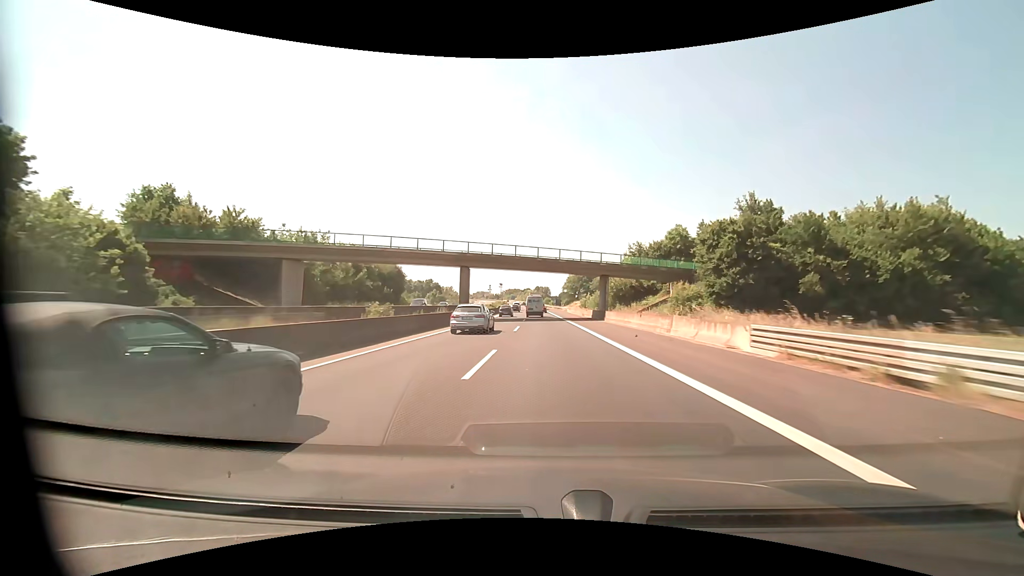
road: motorway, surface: asphalt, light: Day
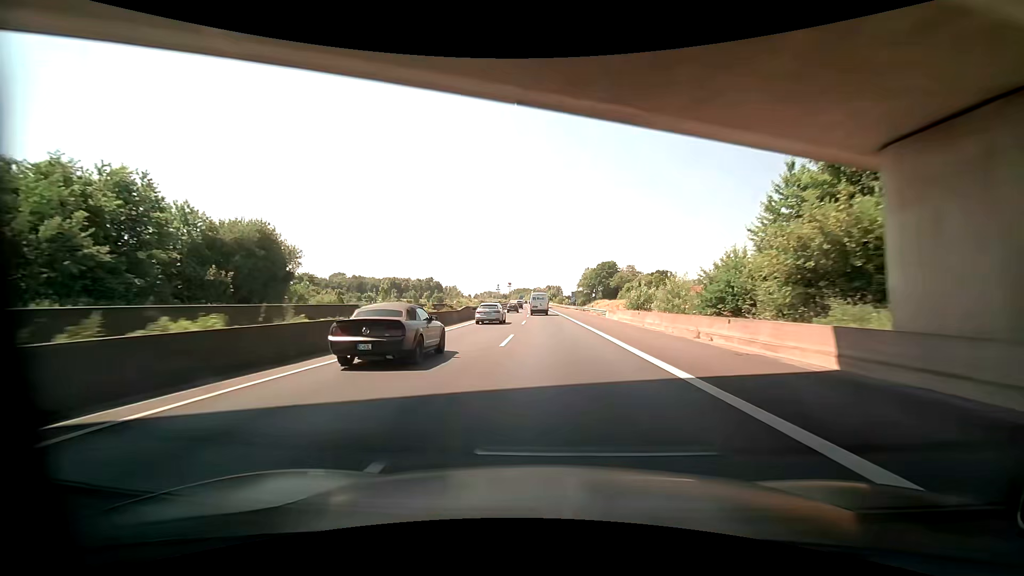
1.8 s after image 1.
(-0.5, +46.9) m; -1°
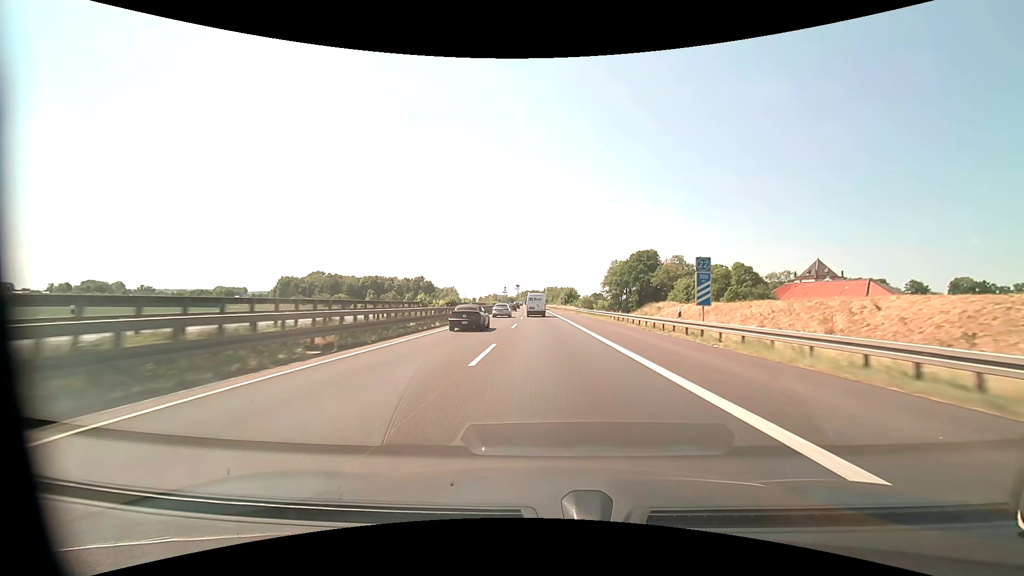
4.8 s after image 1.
(-1.0, +76.8) m; -1°
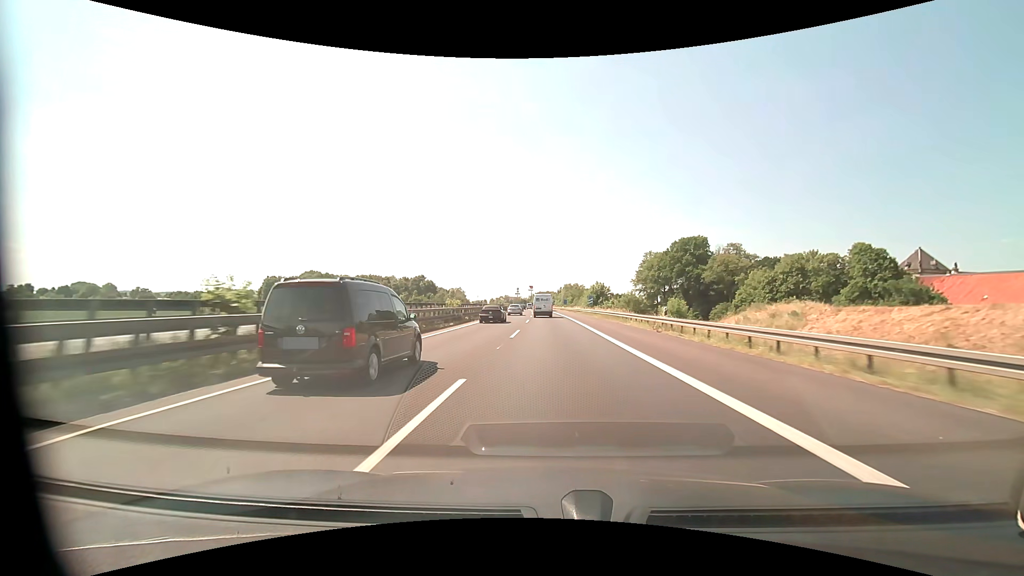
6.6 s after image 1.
(-0.7, +44.1) m; -2°
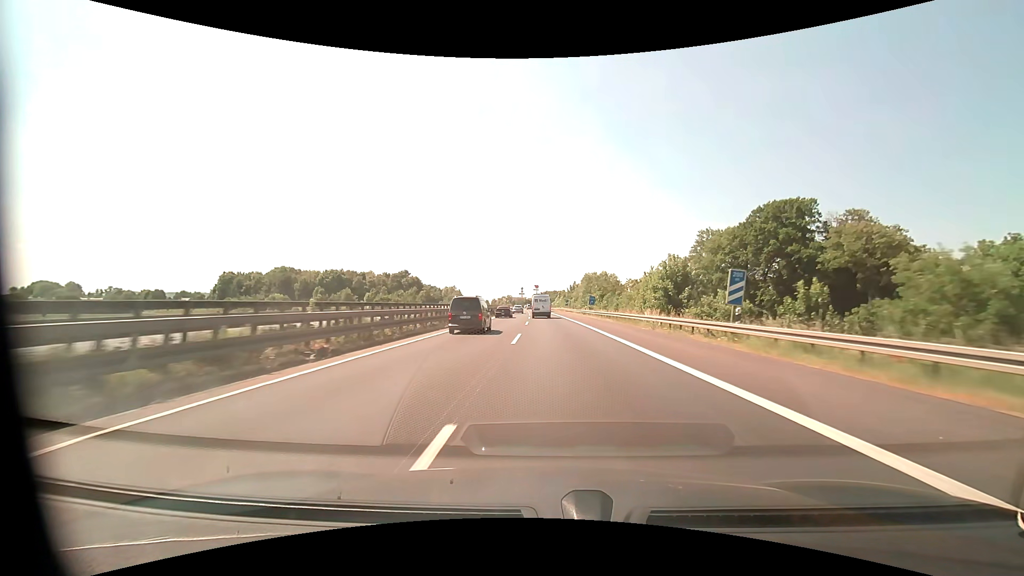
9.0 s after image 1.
(-0.6, +57.2) m; -1°
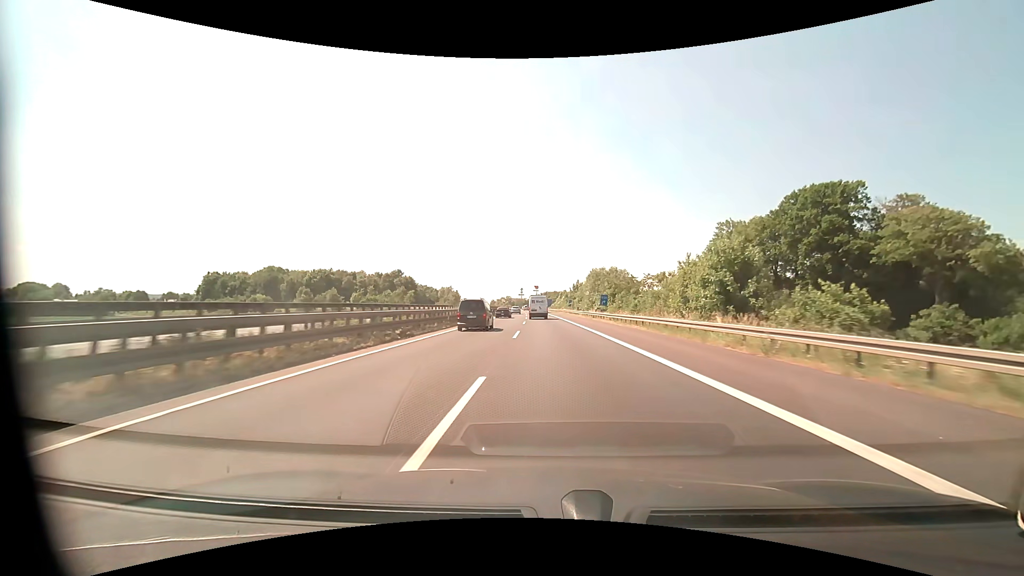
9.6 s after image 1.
(0.0, +14.2) m; 0°
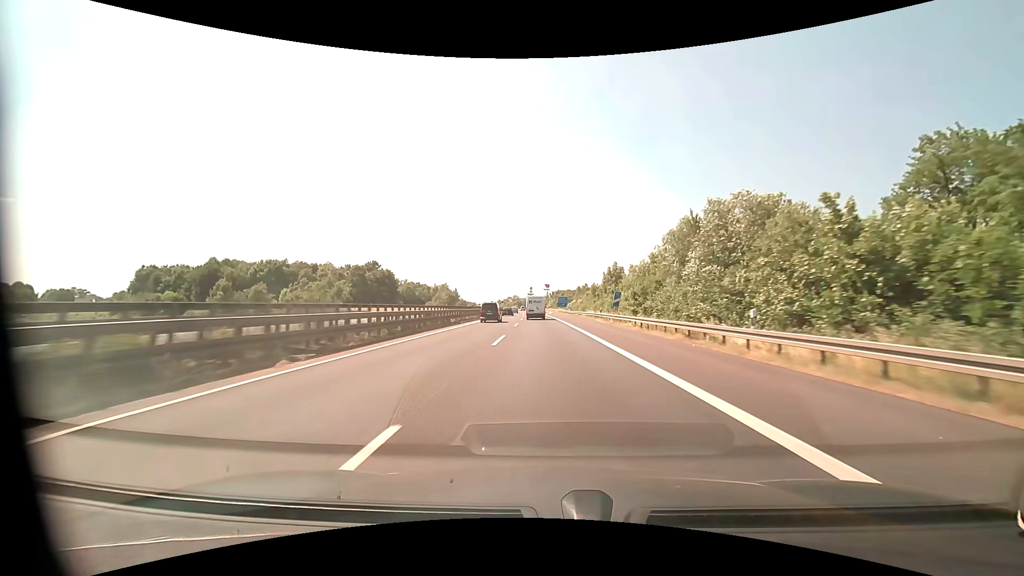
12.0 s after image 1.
(-0.5, +57.9) m; -1°
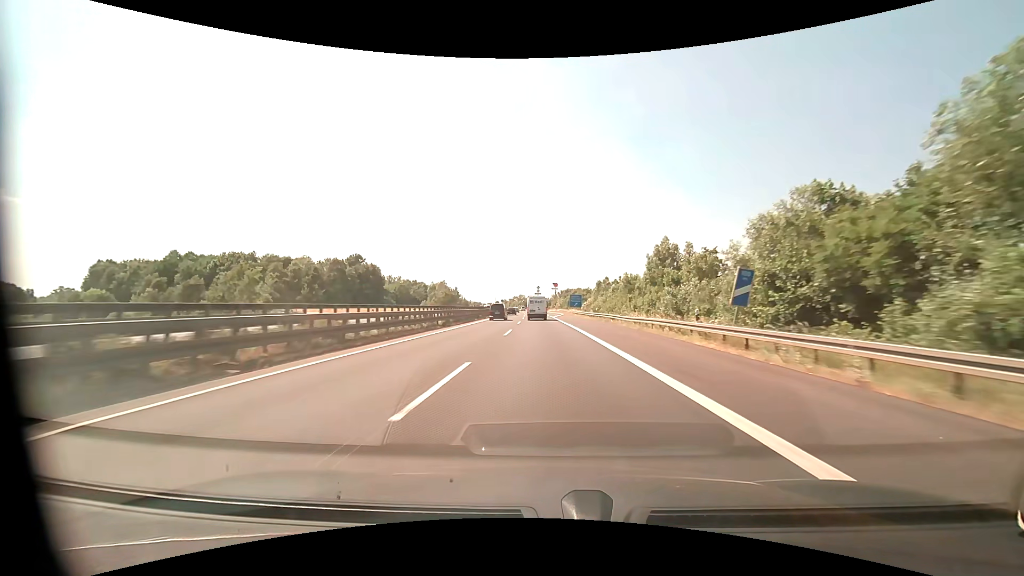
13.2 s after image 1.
(-0.2, +29.6) m; -1°
(0, +10) (0, +20) (0, +30) (-1, +40) (-1, +50) (-1, +60) (-1, +70) (-2, +80) (-2, +90) (-3, +100) m
